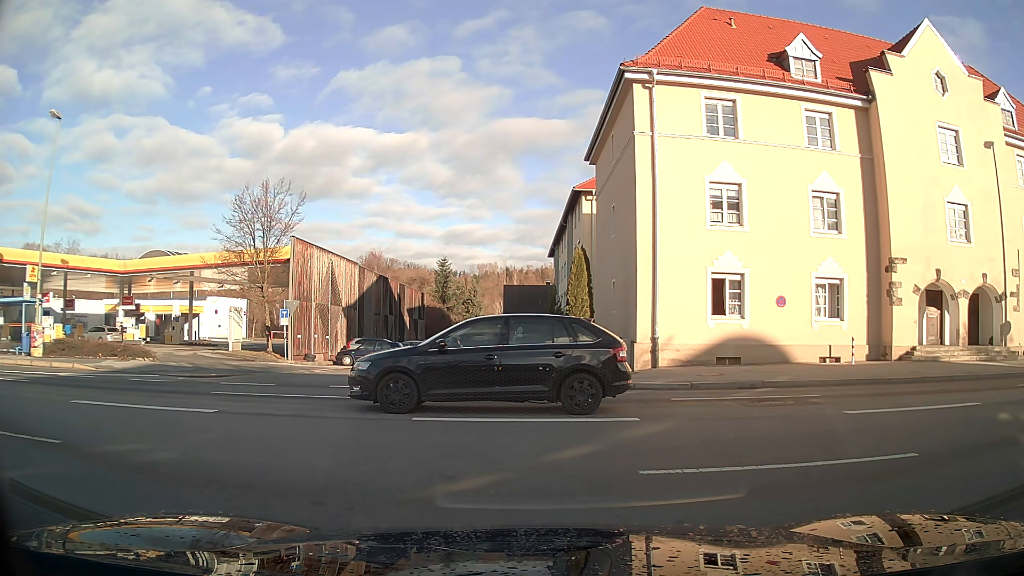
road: residential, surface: asphalt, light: Day
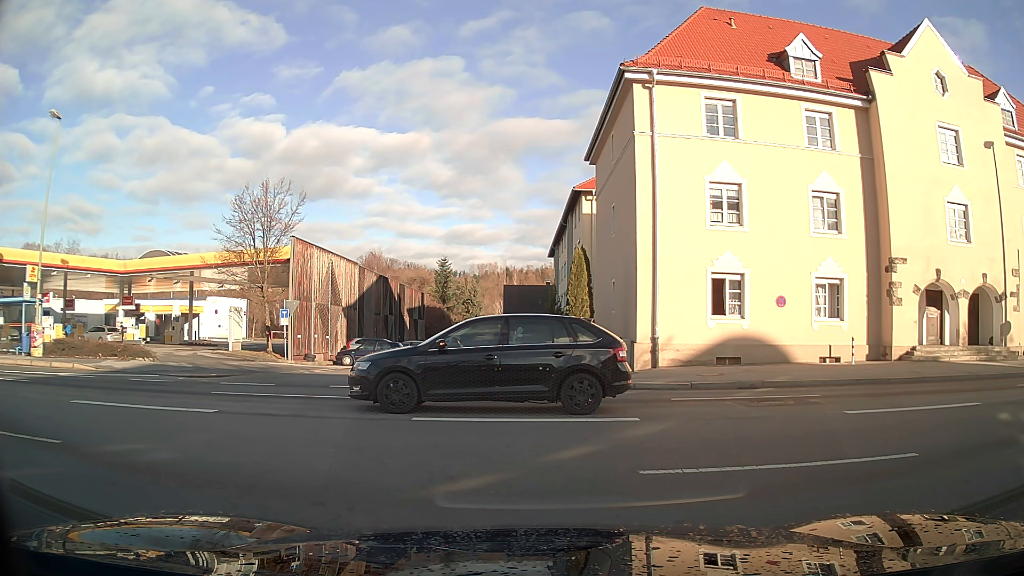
(0.0, 0.0) m; 0°
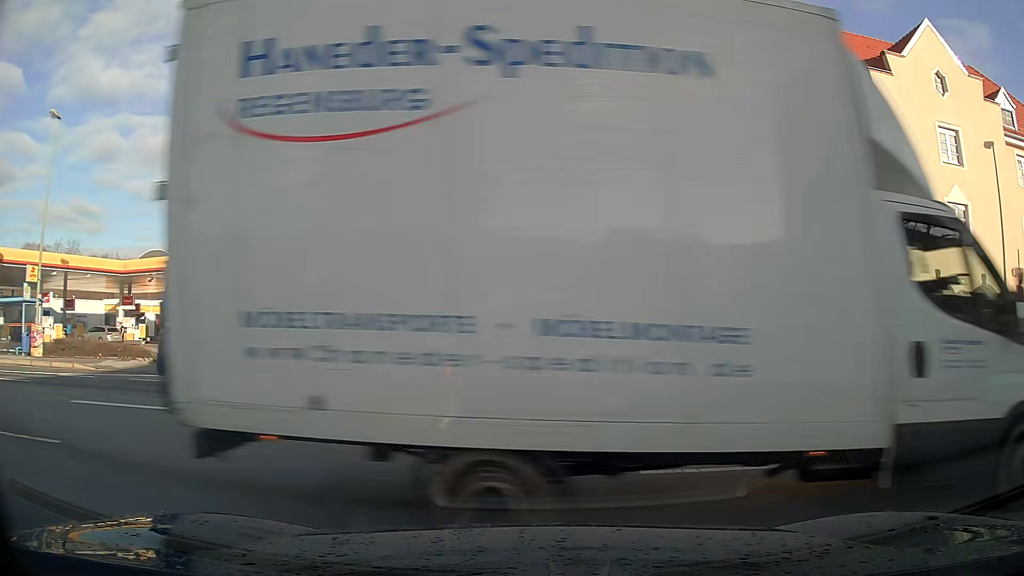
(0.0, 0.0) m; 0°
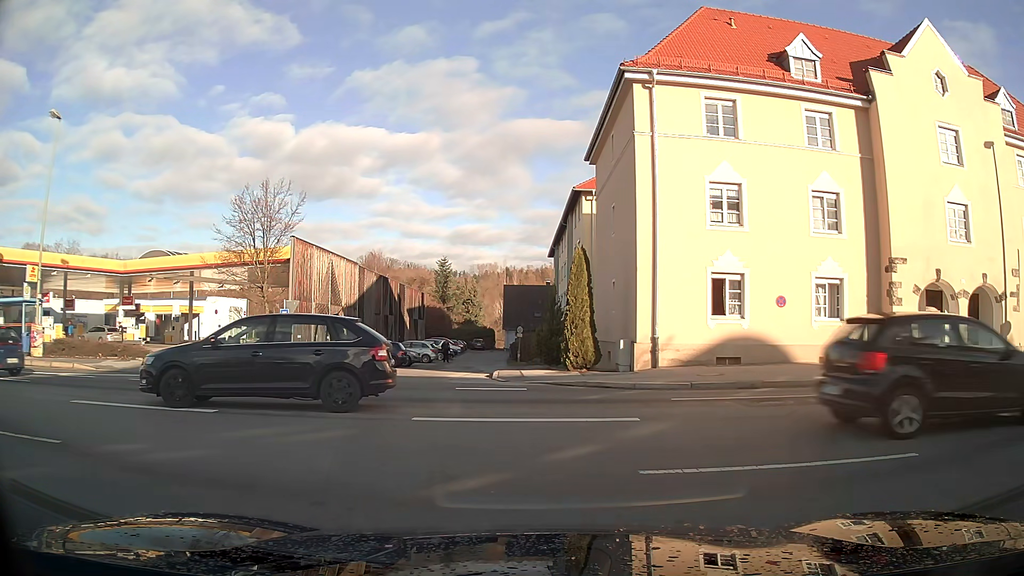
(0.0, 0.0) m; 0°
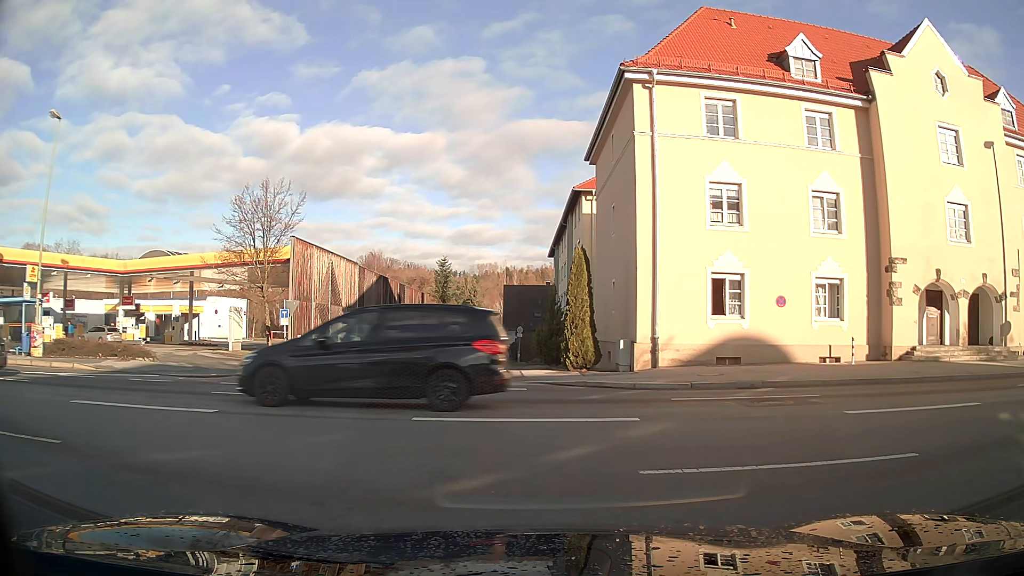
(0.0, 0.0) m; 0°
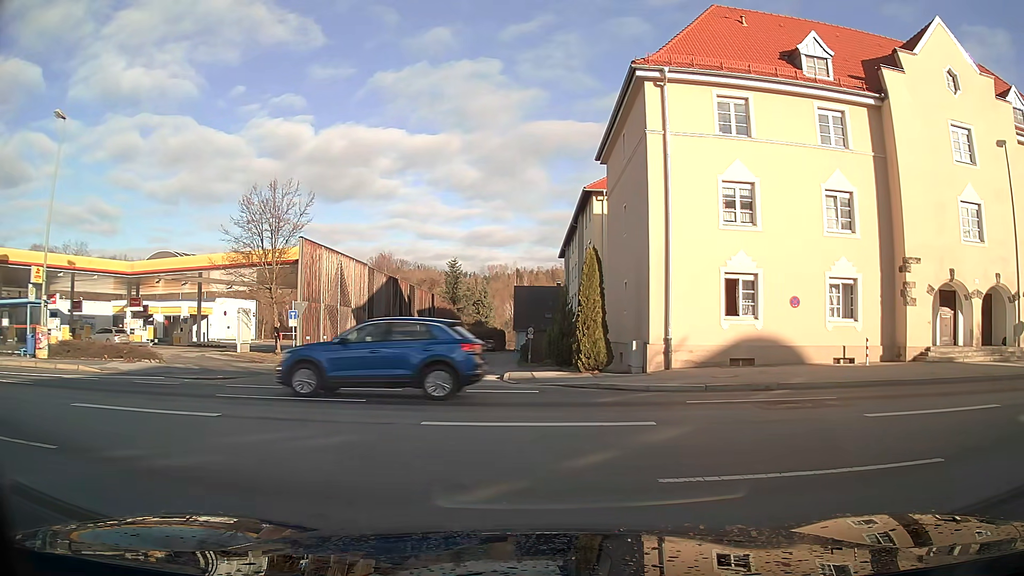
(0.0, +0.3) m; 0°
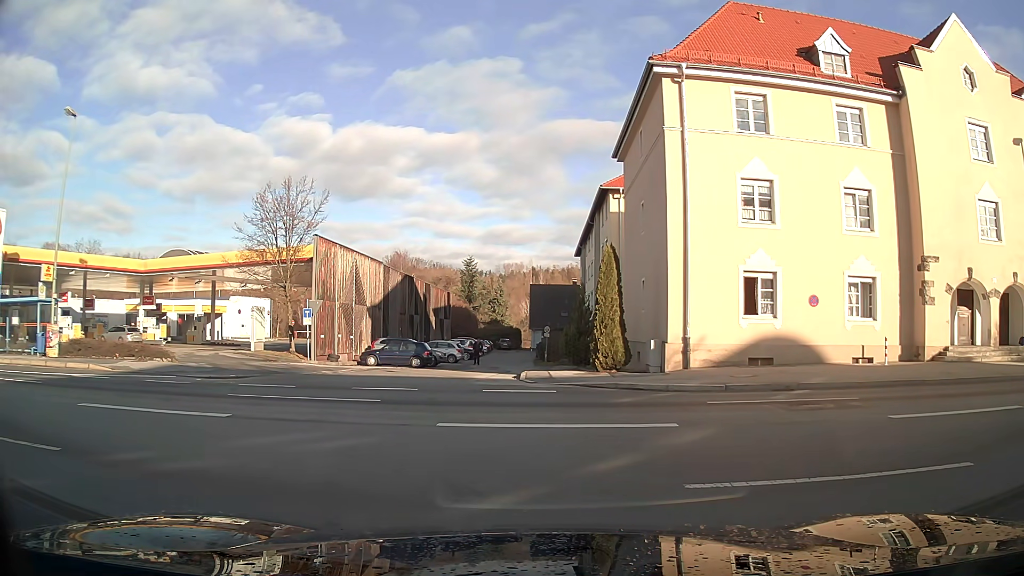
(0.0, +0.3) m; 0°
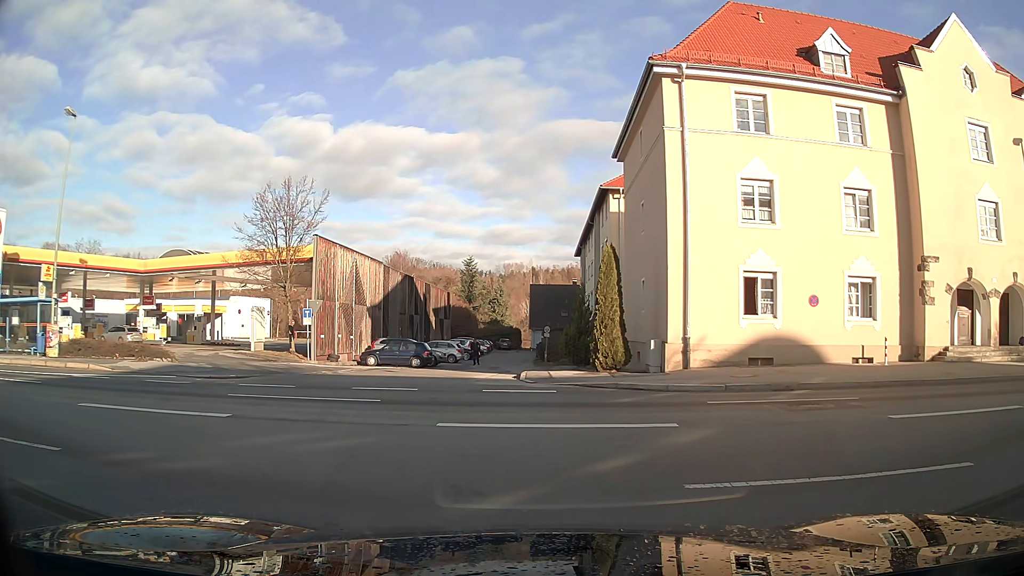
(0.0, 0.0) m; 0°
(-6, +7) (-16, +9) (-26, +9) (-36, +9) (-46, +9) (-56, +9) (-66, +10) (-76, +10) (-86, +11) (-96, +12) m
